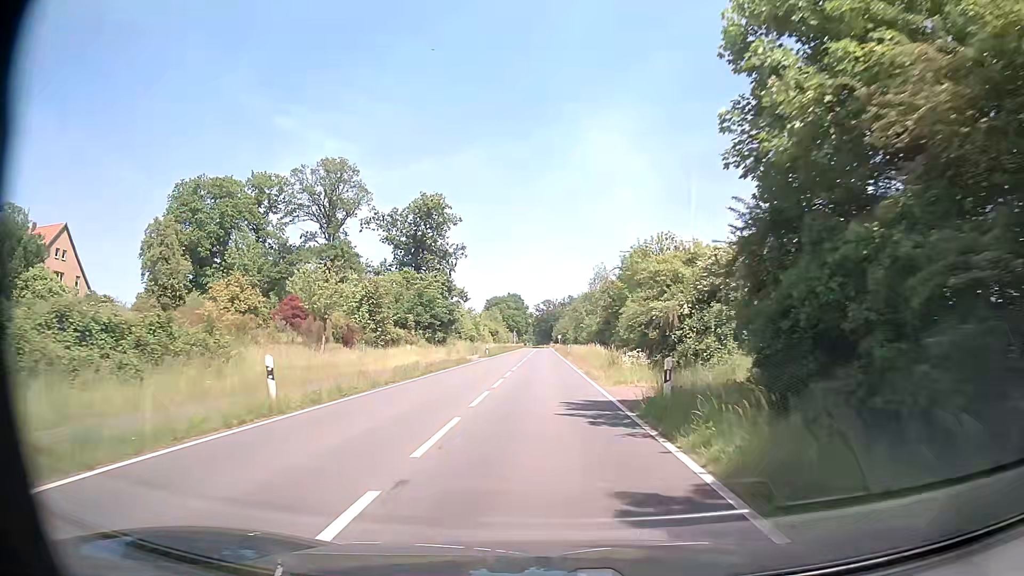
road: tertiary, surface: asphalt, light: Day
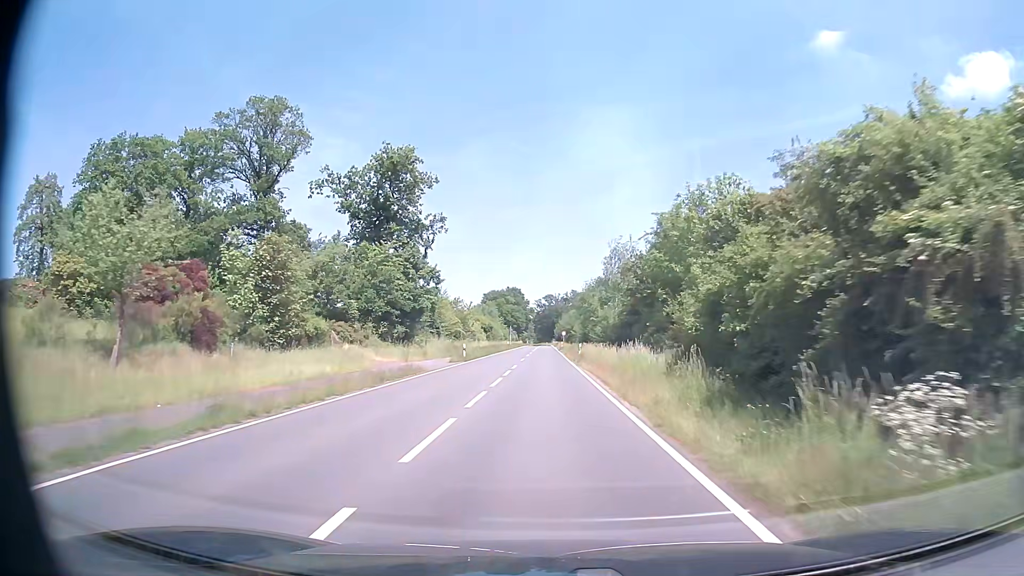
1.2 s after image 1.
(0.0, +18.8) m; 0°
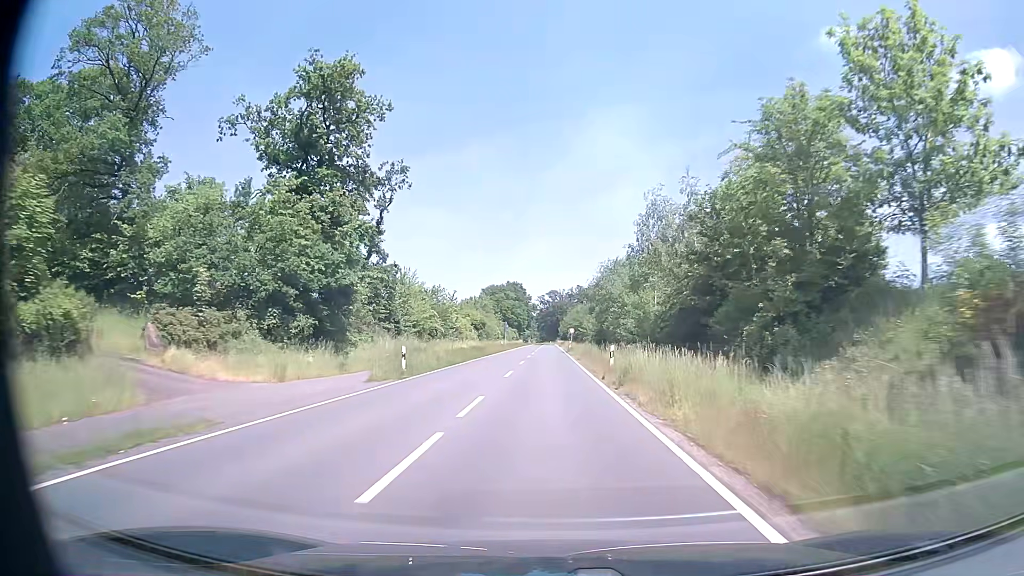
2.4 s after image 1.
(-0.1, +20.1) m; 0°
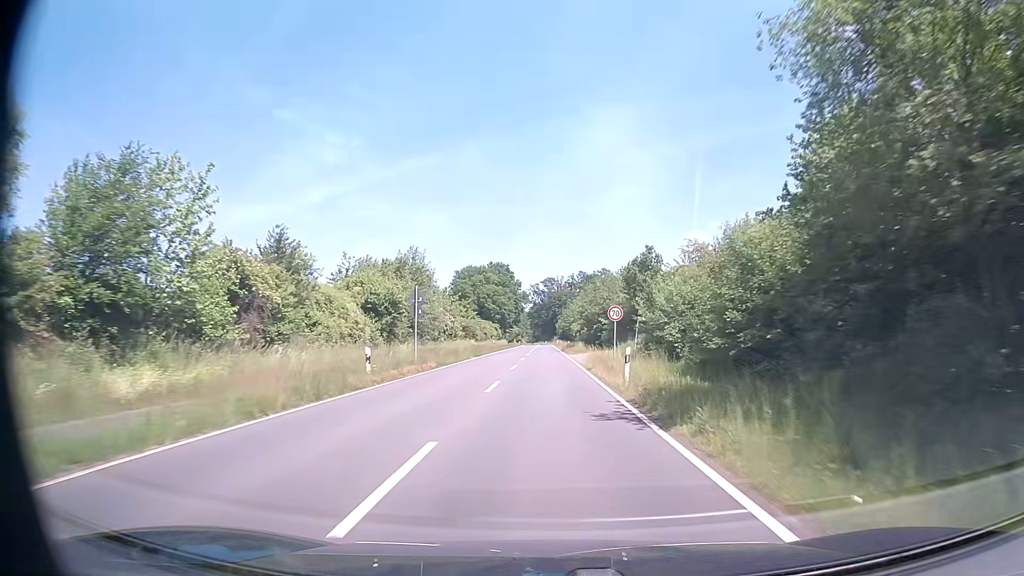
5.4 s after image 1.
(0.0, +55.7) m; 0°
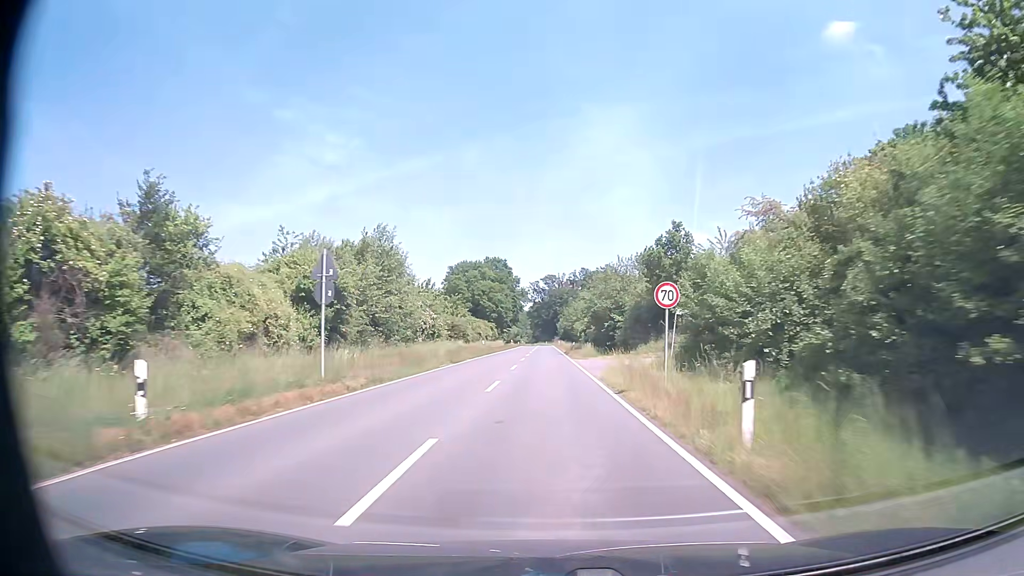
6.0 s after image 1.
(+0.1, +11.8) m; 0°
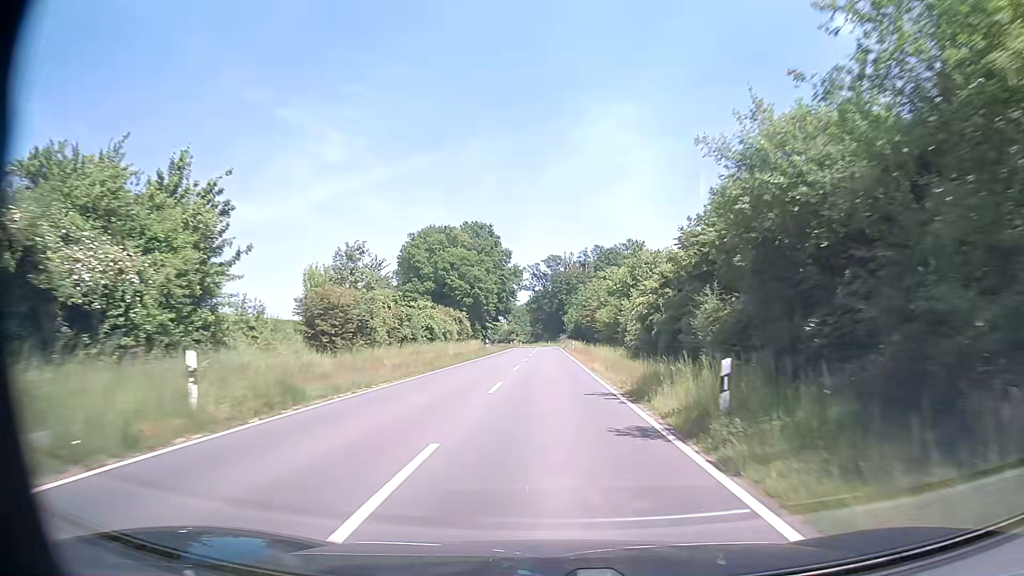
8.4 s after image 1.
(-0.2, +48.8) m; 0°
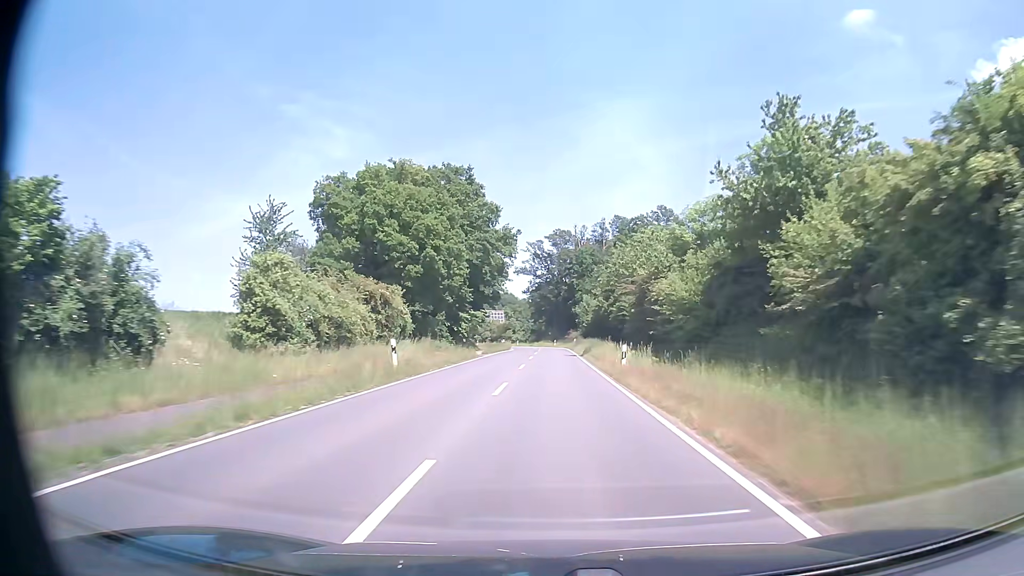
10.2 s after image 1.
(-0.1, +37.4) m; -1°
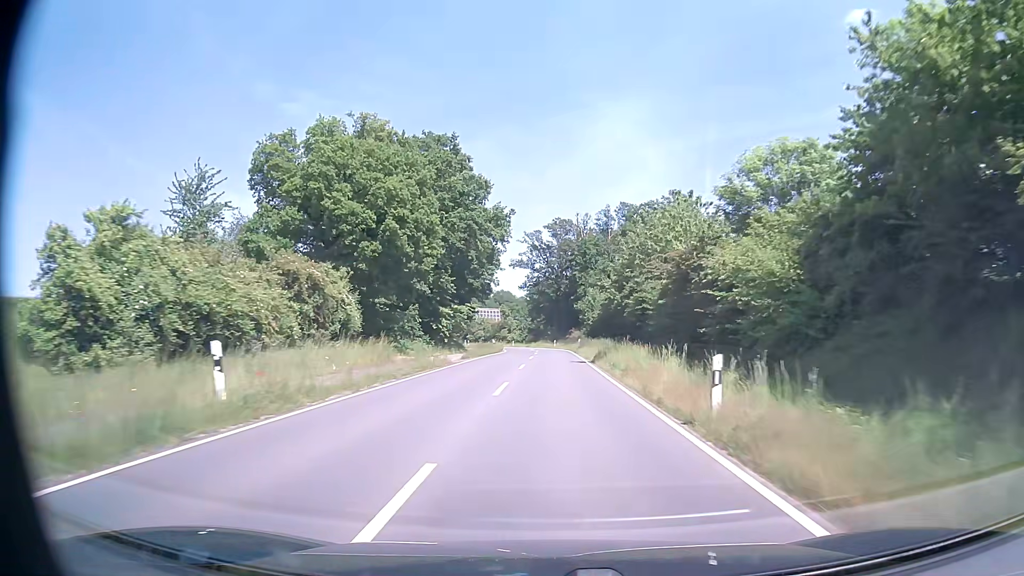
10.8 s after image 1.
(0.0, +12.3) m; 0°
(0, +10) (0, +20) (0, +30) (0, +40) (0, +50) (0, +60) (0, +70) (-1, +80) (-2, +90) (-4, +100) m
